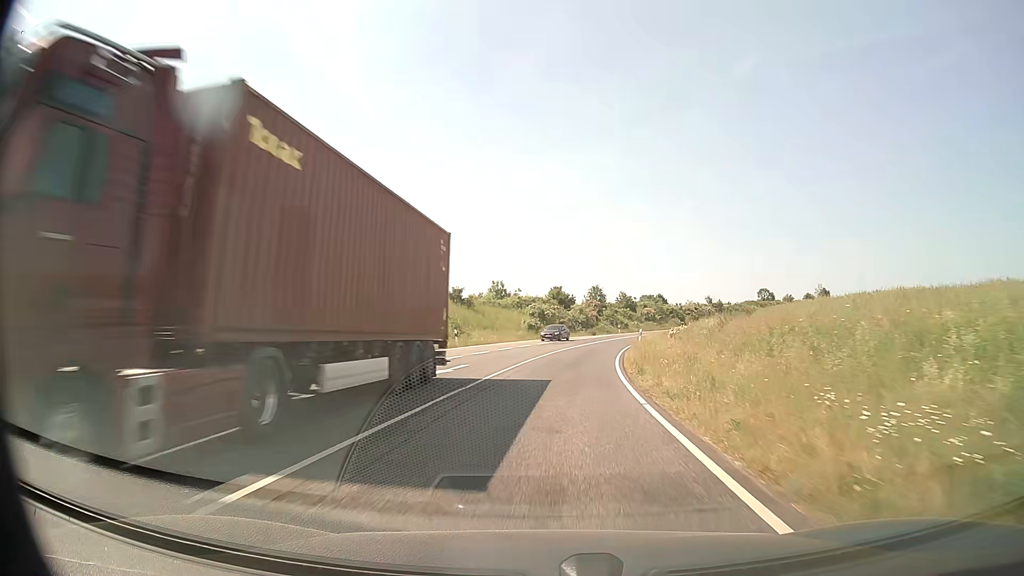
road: secondary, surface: asphalt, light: Day
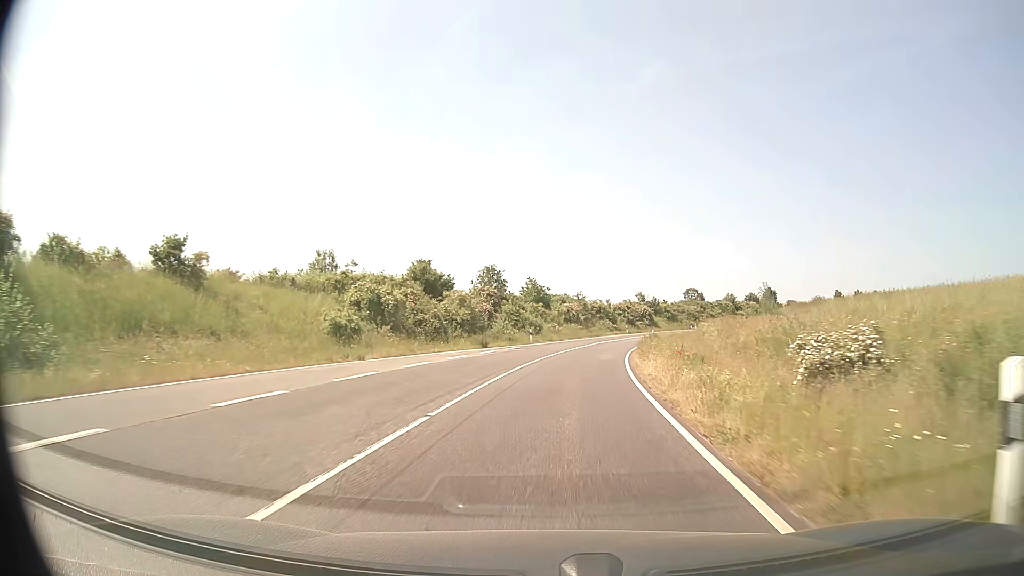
(+3.3, +41.4) m; +9°
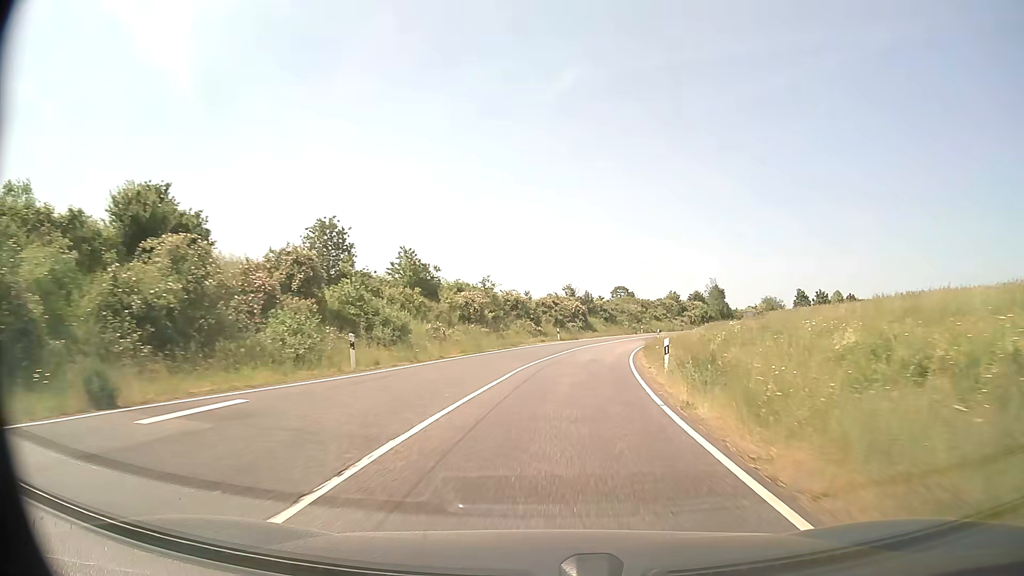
(+2.0, +31.6) m; +7°
